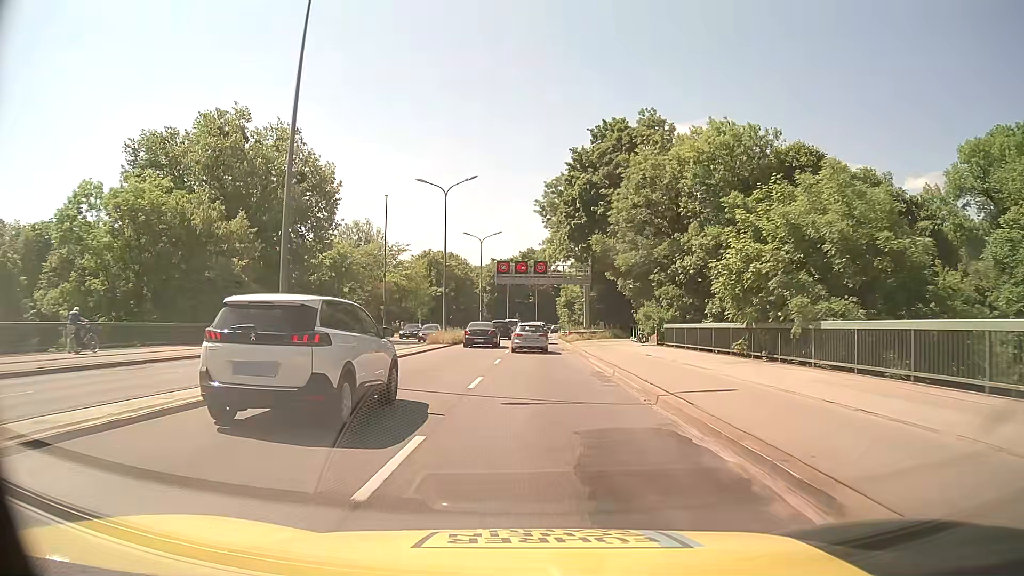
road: trunk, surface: asphalt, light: Day
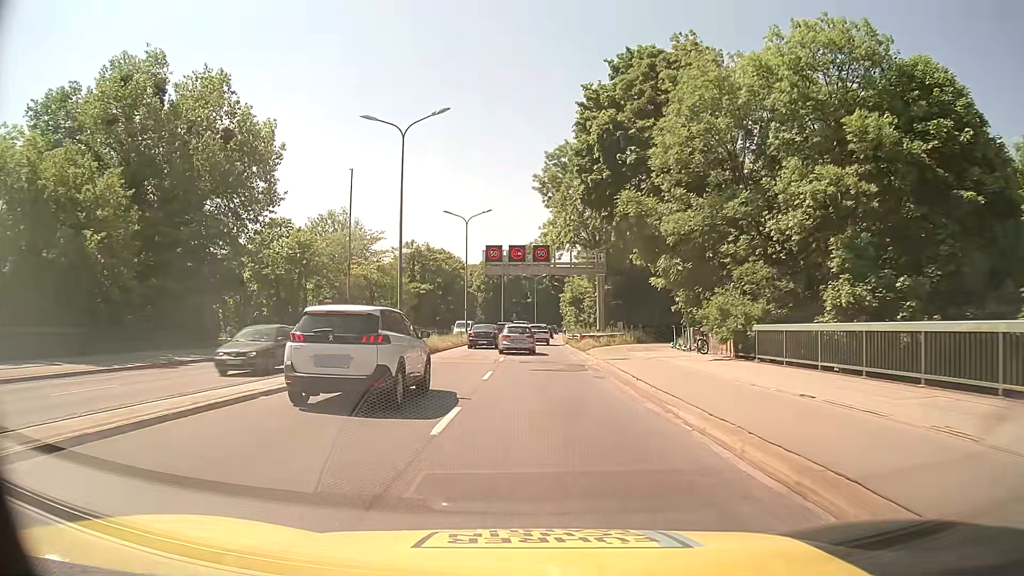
(+0.1, +14.7) m; +1°
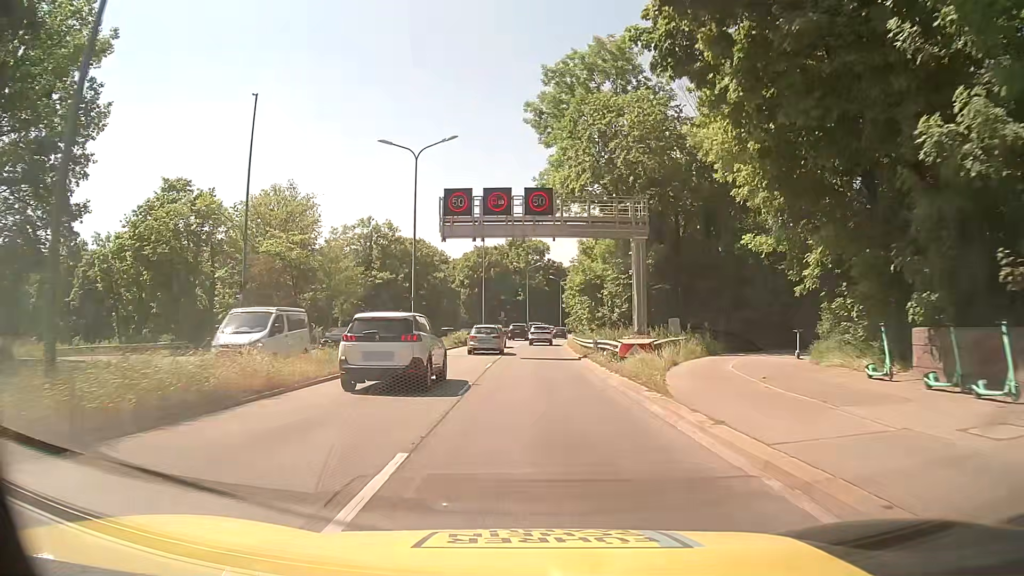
(0.0, +22.2) m; 0°
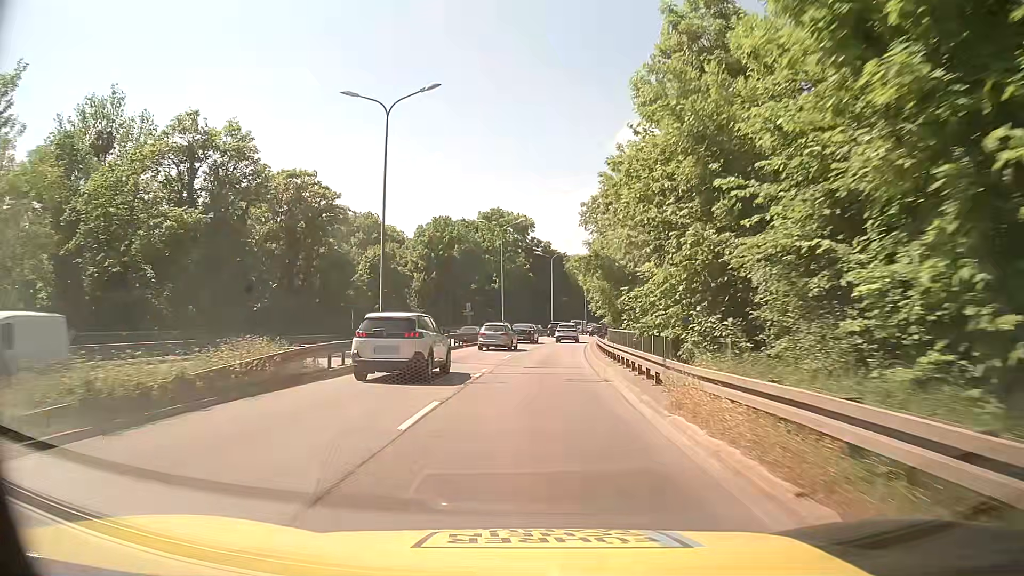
(+0.3, +39.8) m; +1°
(0, +10) (+1, +20) (+1, +30) (+2, +40) (+3, +50) (+4, +60) (+6, +70) (+8, +79) (+10, +89) (+13, +99) m
